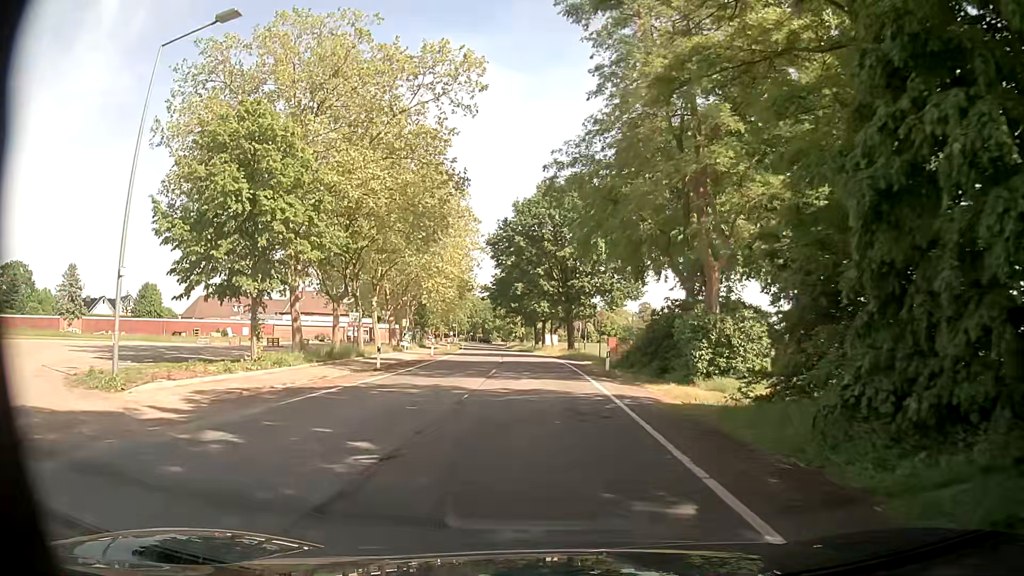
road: secondary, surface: asphalt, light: Day
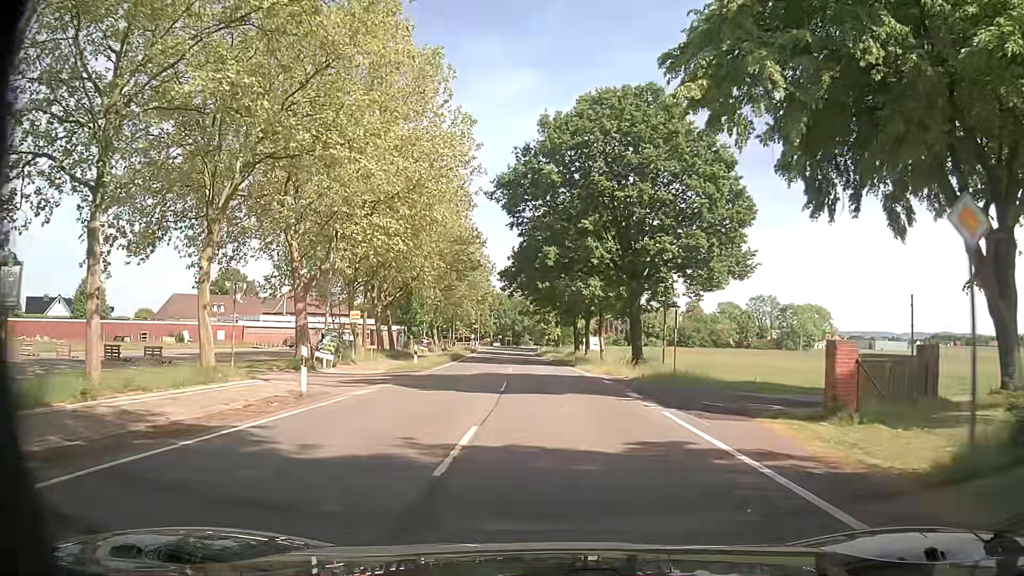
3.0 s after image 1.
(-0.8, +29.2) m; -3°
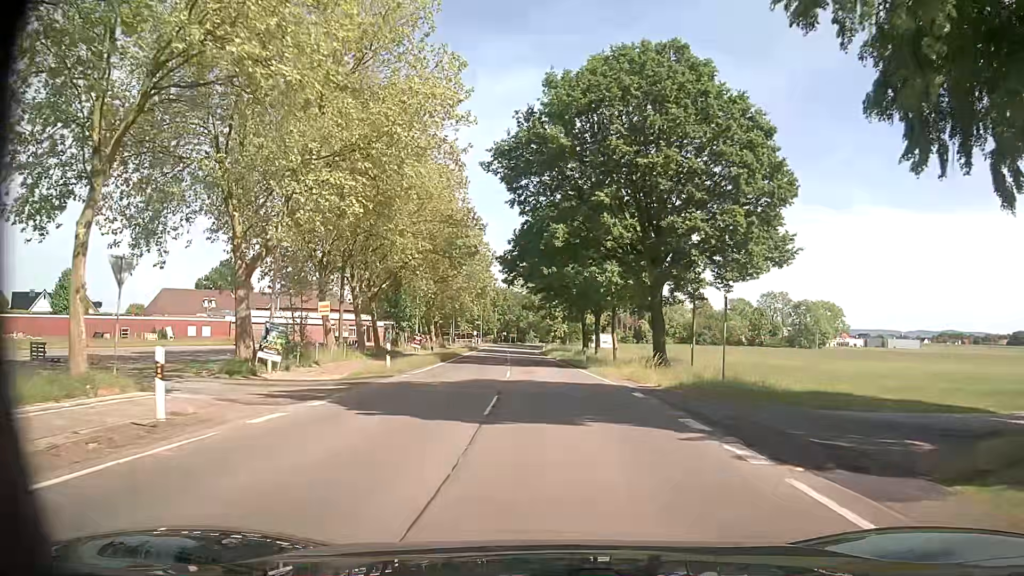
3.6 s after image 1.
(0.0, +6.7) m; -1°
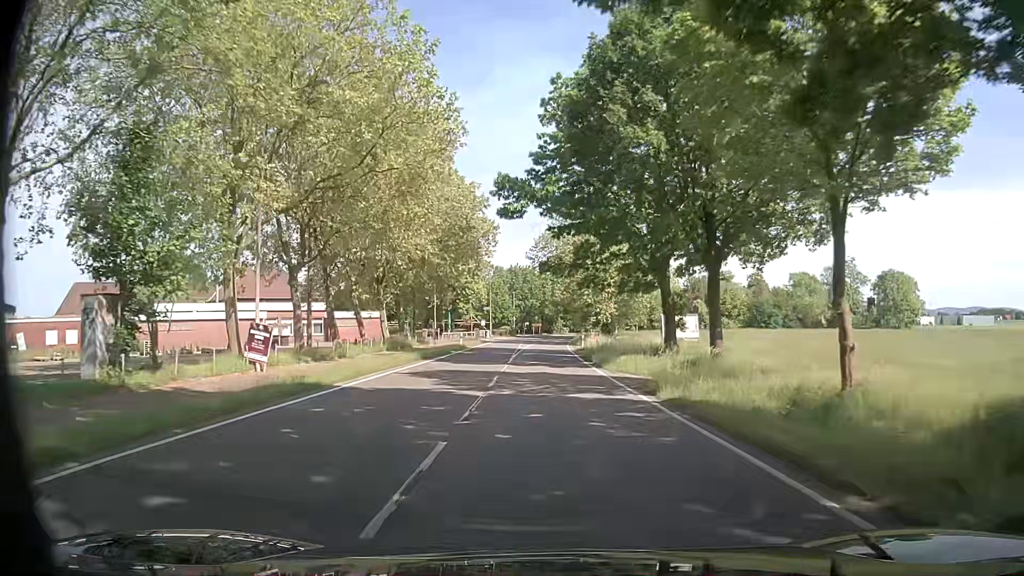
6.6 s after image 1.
(-0.3, +38.0) m; -1°
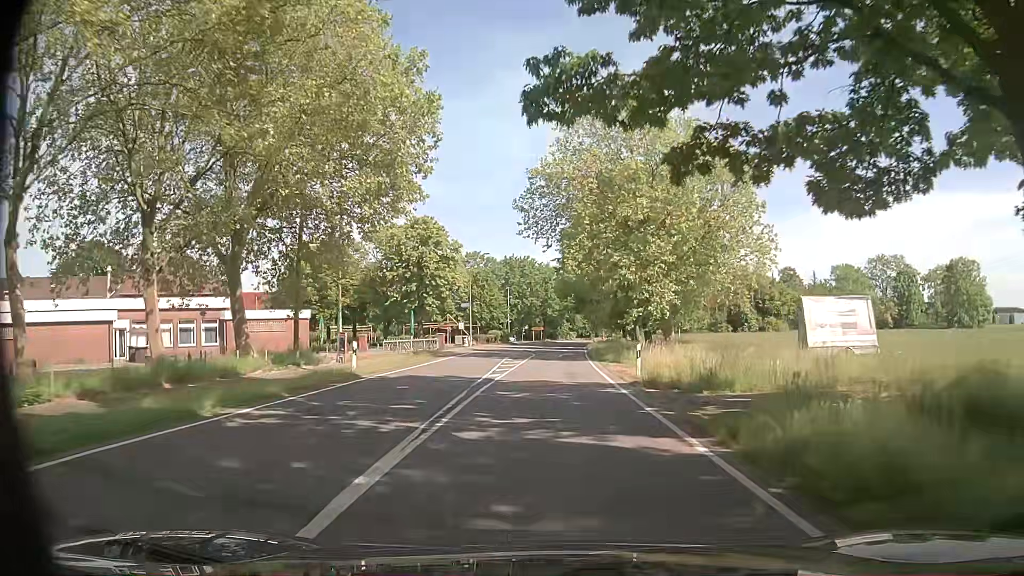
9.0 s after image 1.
(-0.2, +30.2) m; -2°
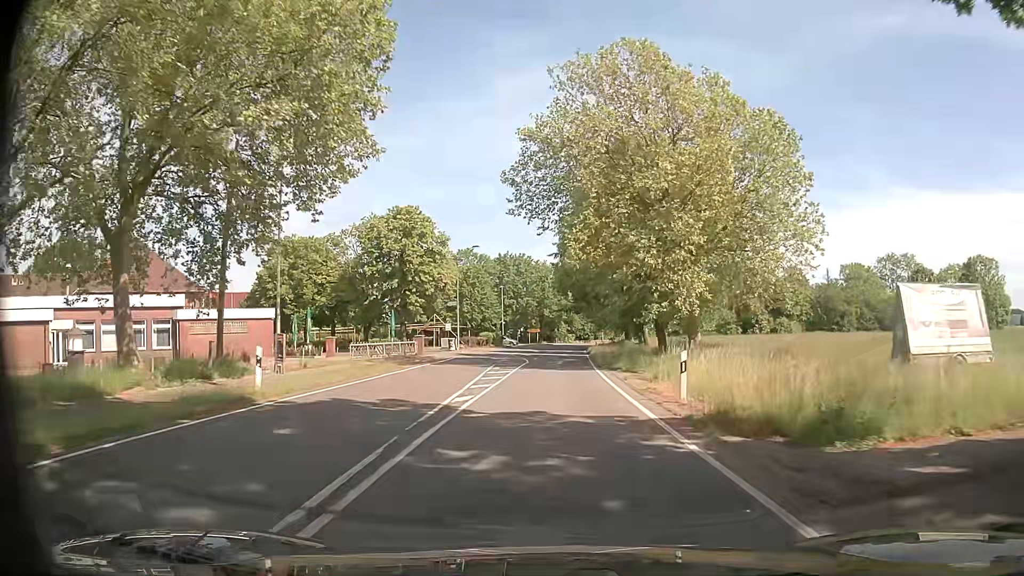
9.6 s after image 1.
(+0.1, +7.7) m; 0°
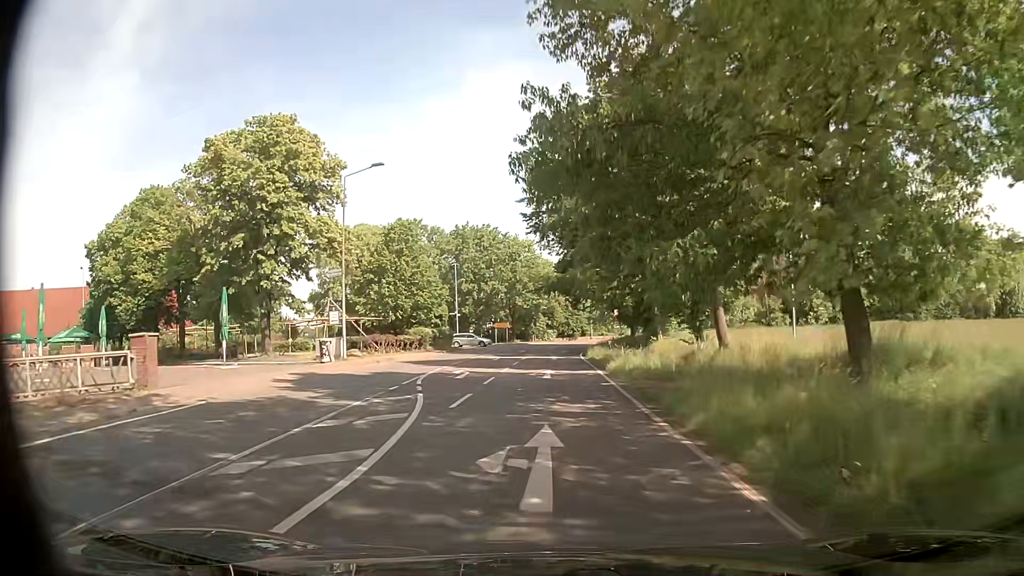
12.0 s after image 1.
(+1.0, +31.1) m; +3°
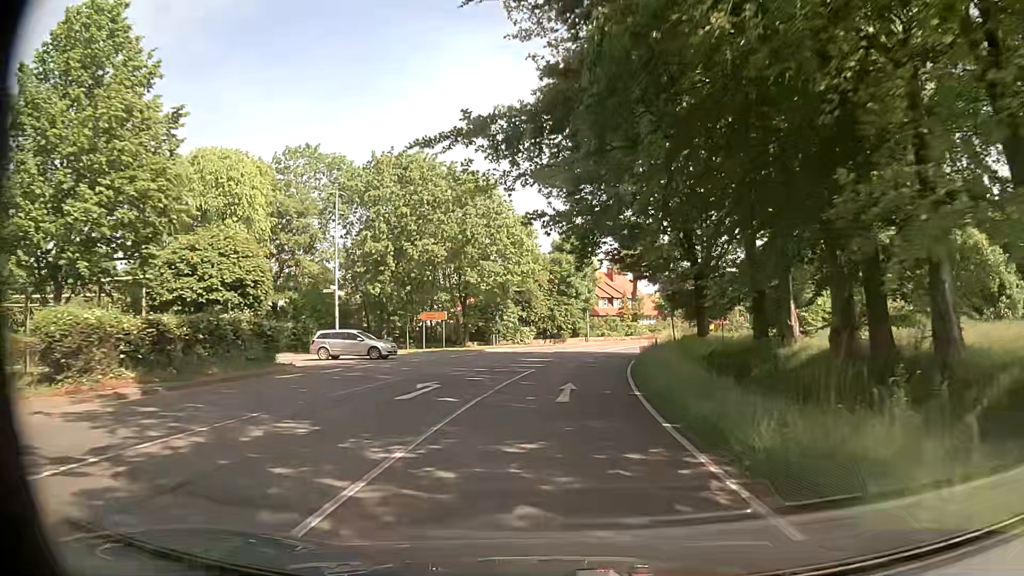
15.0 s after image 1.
(+0.1, +39.0) m; +2°
(0, +10) (+1, +20) (+2, +30) (+3, +40) (+6, +50) (+8, +59) (+11, +69) (+15, +78) (+19, +87) (+23, +96) m
